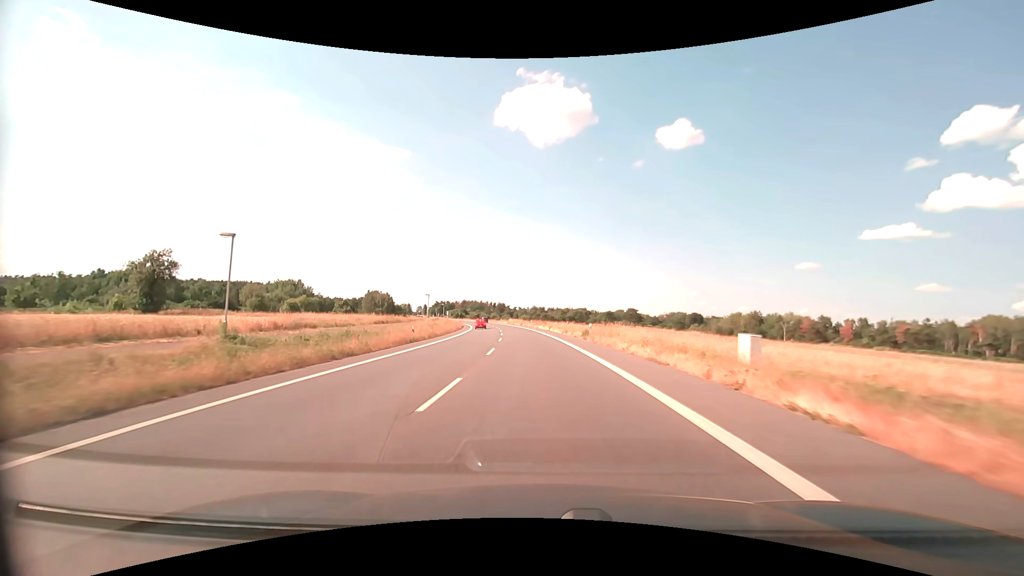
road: primary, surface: asphalt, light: Day
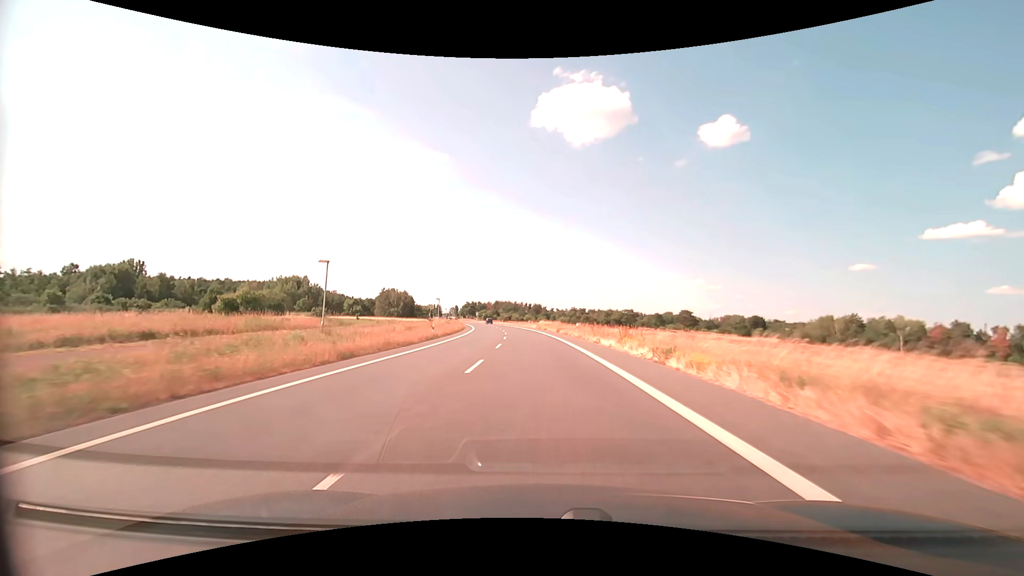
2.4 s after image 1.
(-1.5, +42.9) m; -4°
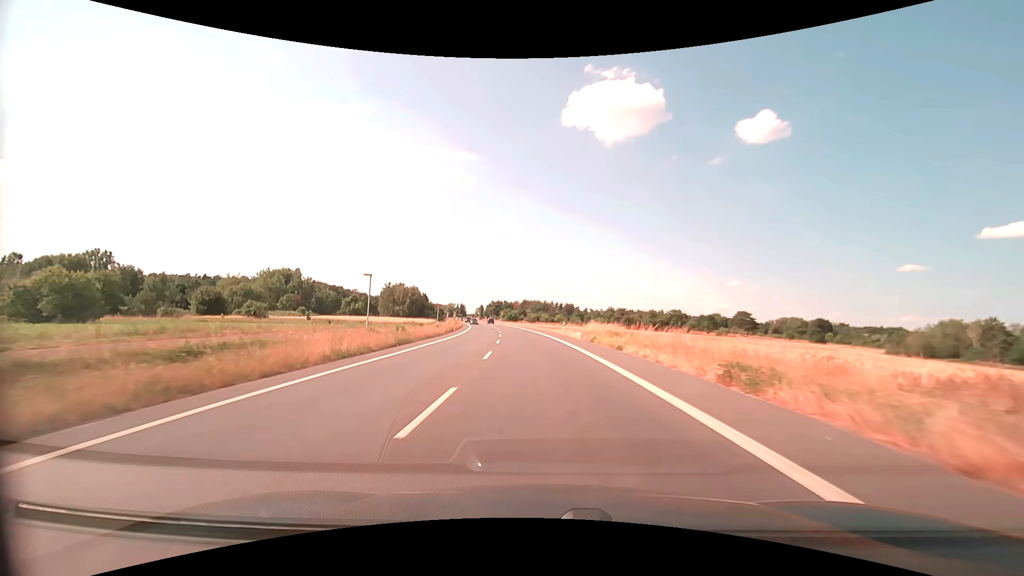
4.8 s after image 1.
(-1.5, +43.0) m; -4°
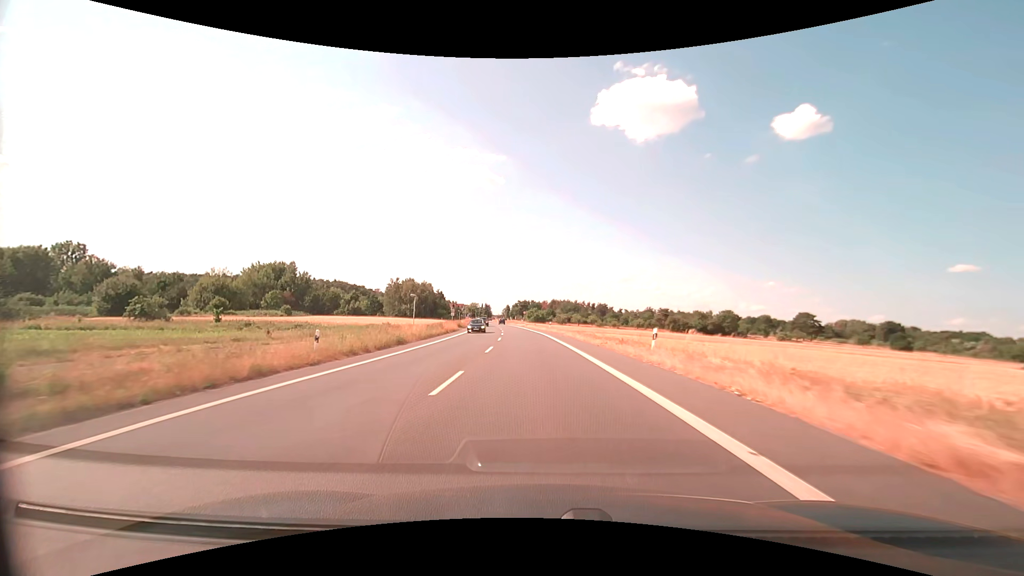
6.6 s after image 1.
(-0.8, +32.3) m; -3°
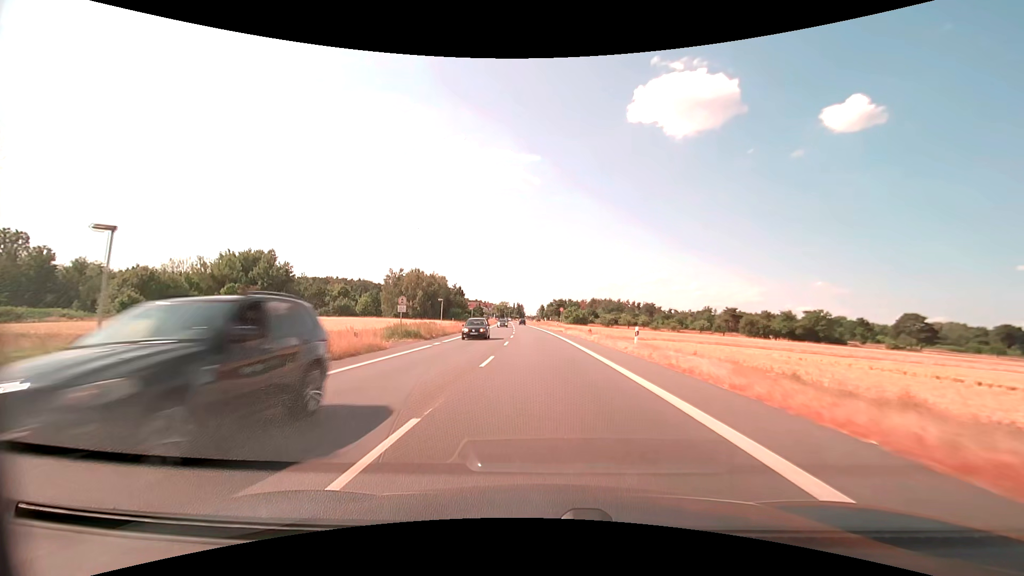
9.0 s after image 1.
(-1.6, +42.2) m; -4°
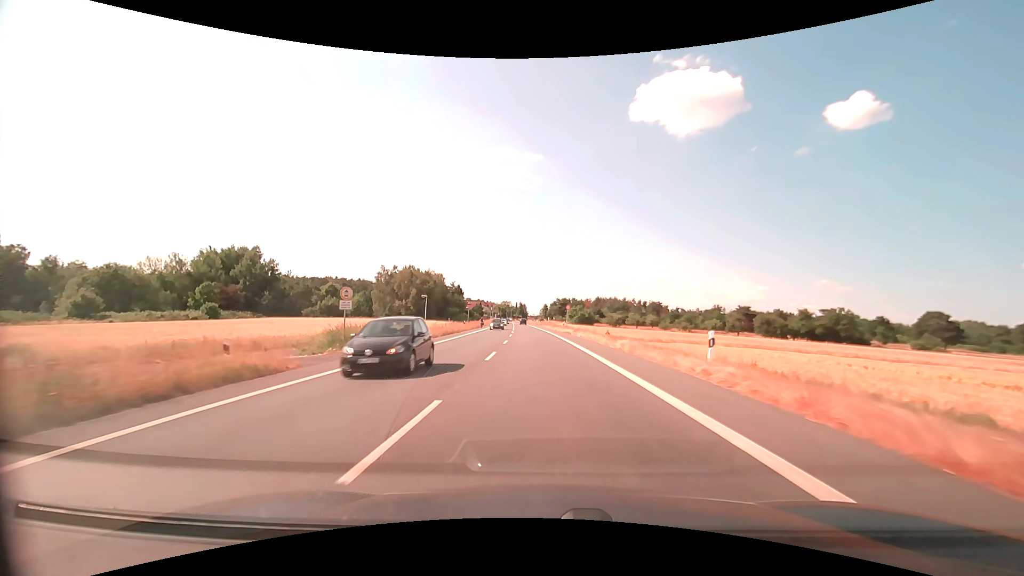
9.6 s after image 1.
(0.0, +10.2) m; 0°
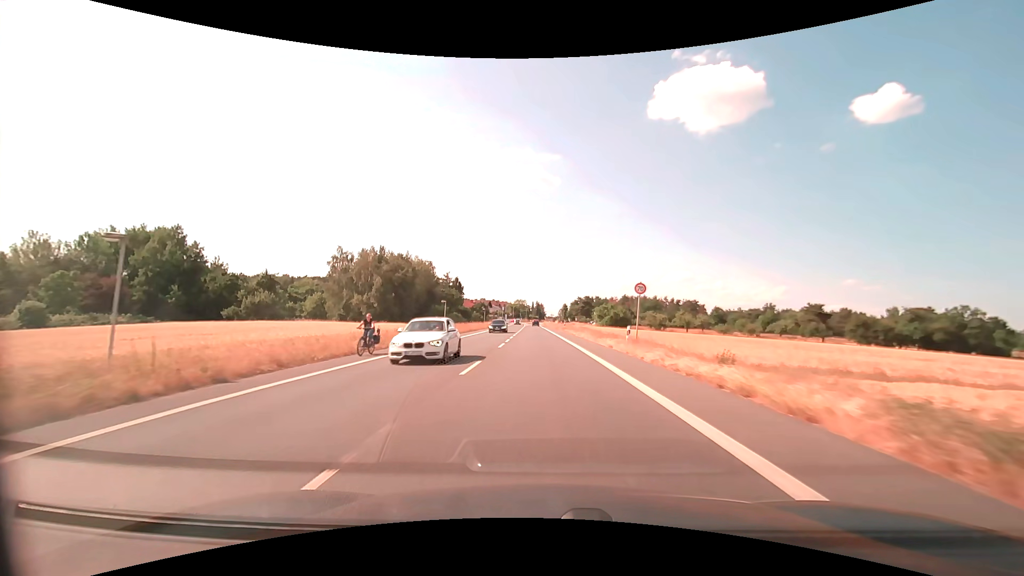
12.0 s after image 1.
(-0.6, +39.9) m; -2°
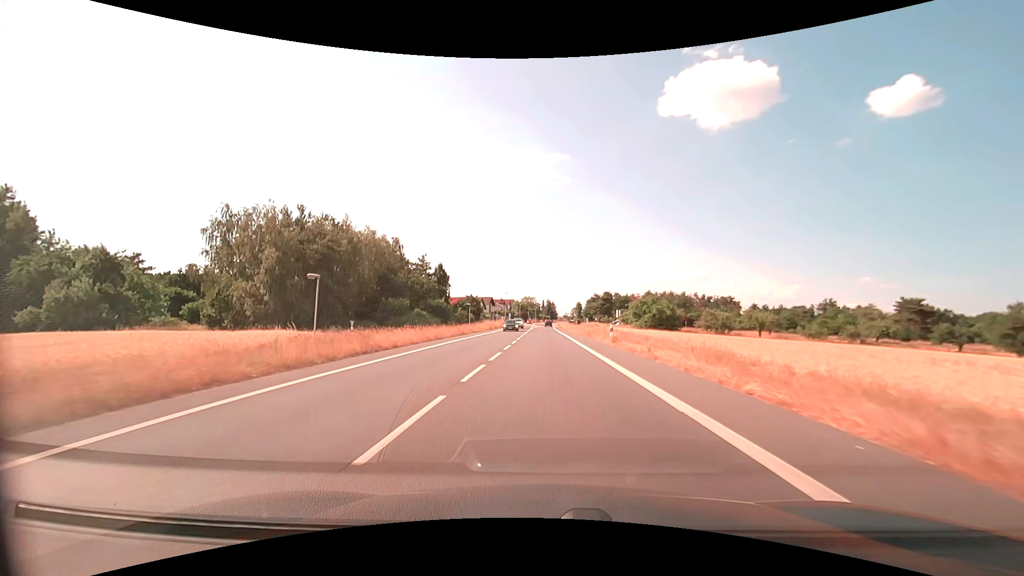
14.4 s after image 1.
(-0.6, +38.4) m; -1°
(0, +10) (0, +20) (0, +30) (0, +40) (0, +50) (0, +60) (0, +70) (0, +80) (0, +90) (0, +100) m
